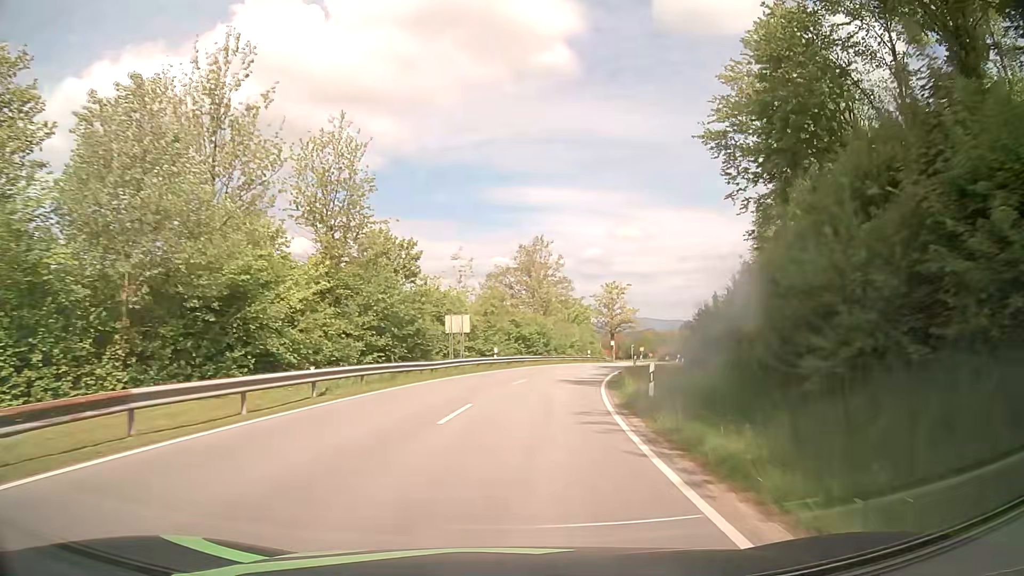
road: tertiary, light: Day
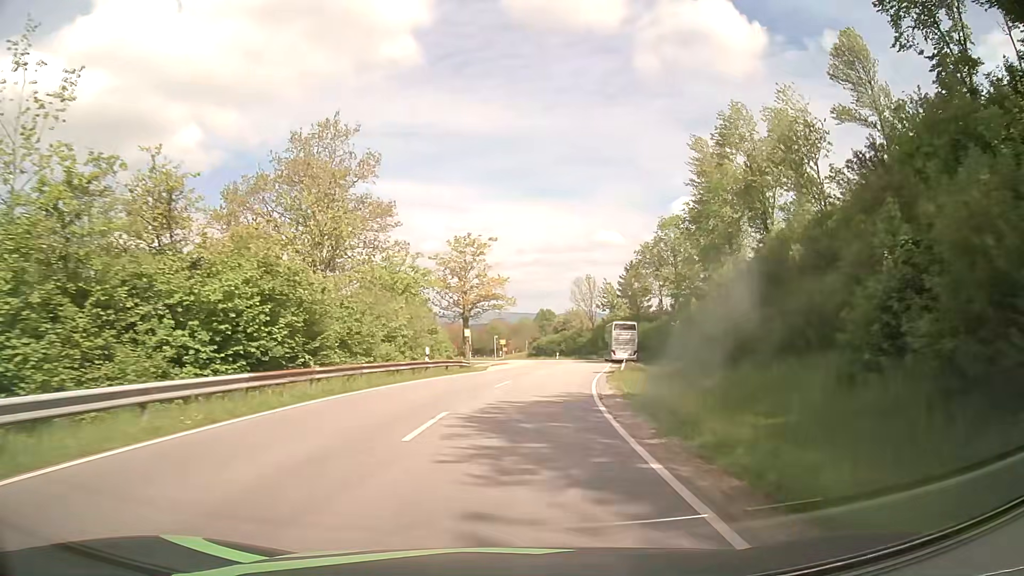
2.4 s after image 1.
(+4.1, +37.8) m; +13°
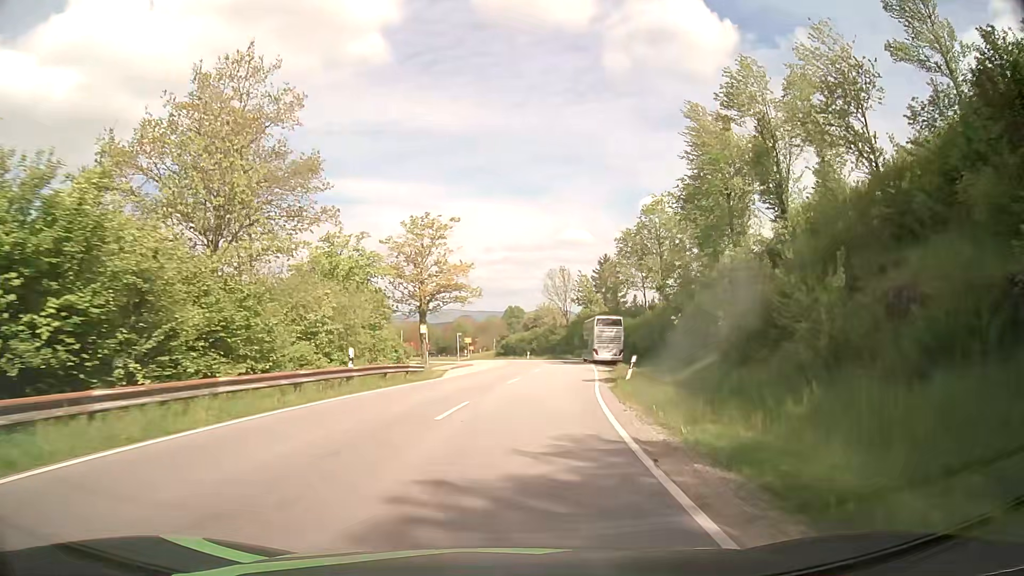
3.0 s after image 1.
(+0.2, +9.1) m; +3°
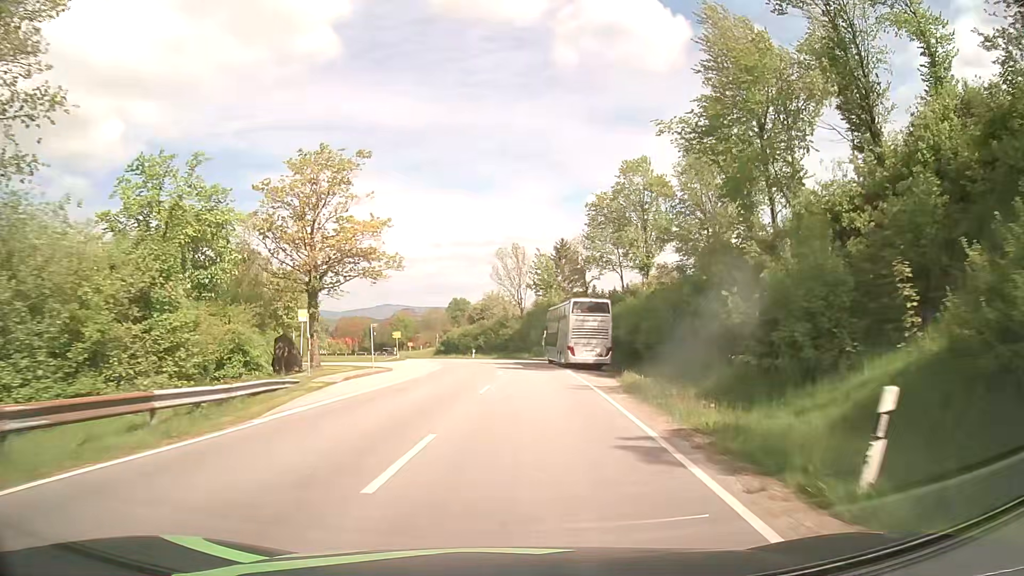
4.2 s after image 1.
(+0.8, +17.8) m; +4°
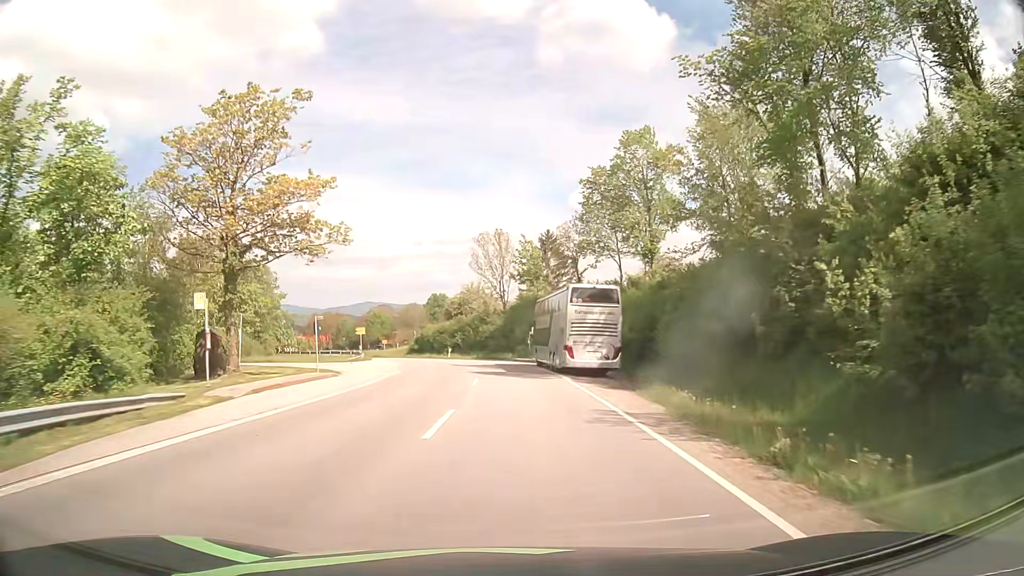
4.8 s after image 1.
(+0.2, +8.7) m; +2°
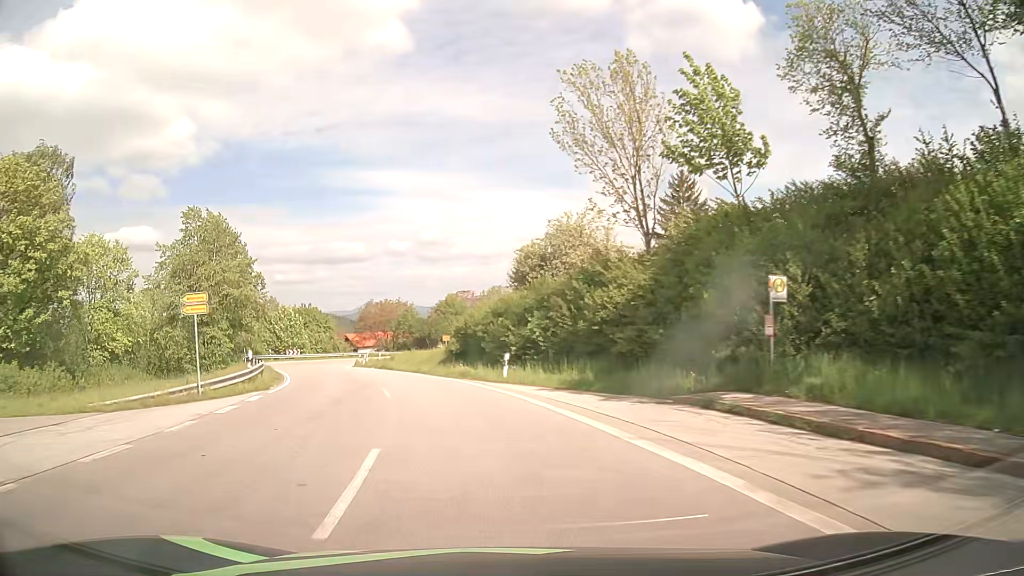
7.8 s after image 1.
(-1.3, +41.3) m; -9°
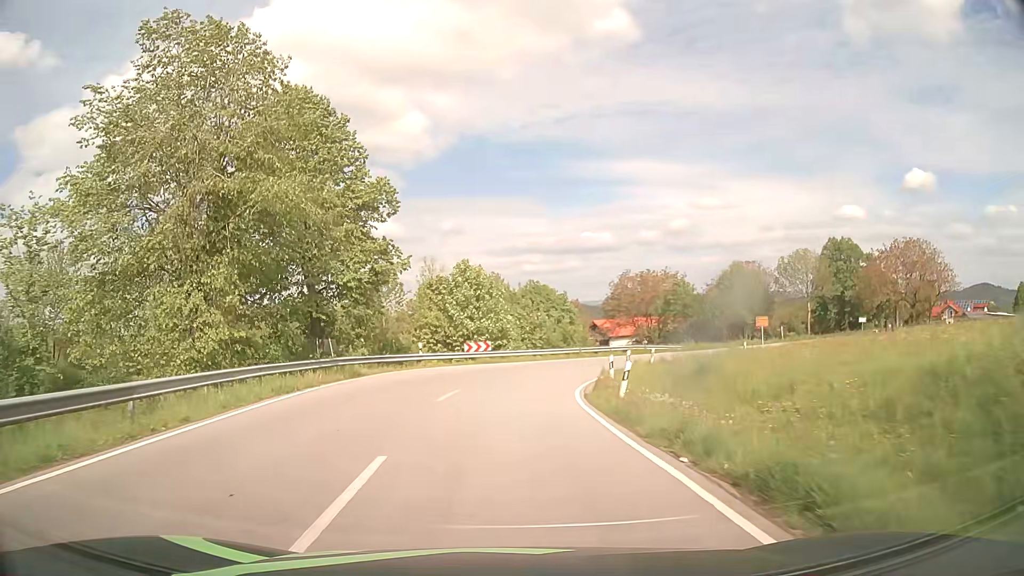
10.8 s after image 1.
(-7.3, +36.6) m; -21°
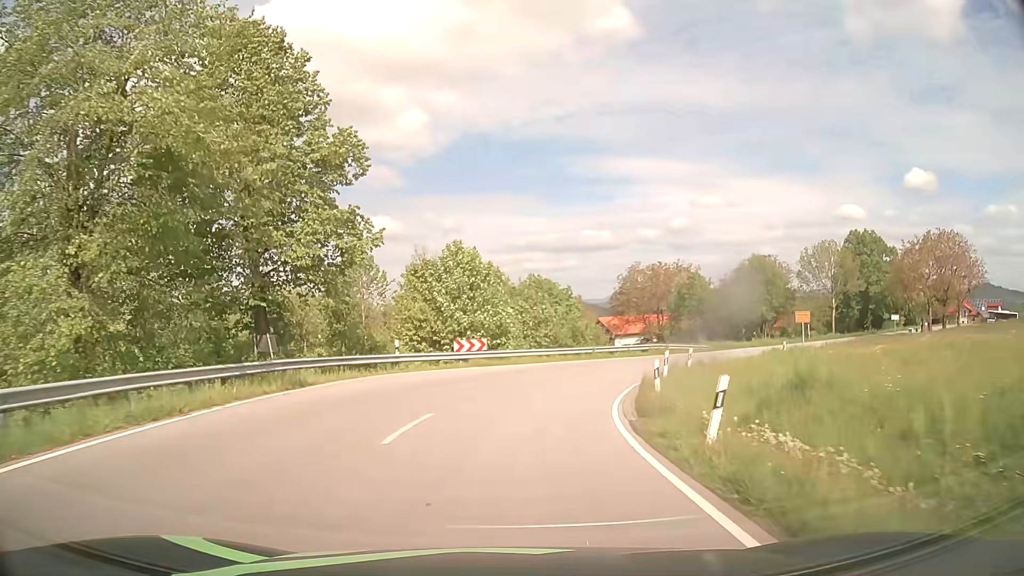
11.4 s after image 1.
(-0.1, +7.1) m; -1°
(0, +10) (+2, +20) (+5, +29) (+11, +37) (+18, +44) (+25, +51) (+33, +58) (+40, +65) (+47, +71) (+55, +78) m
